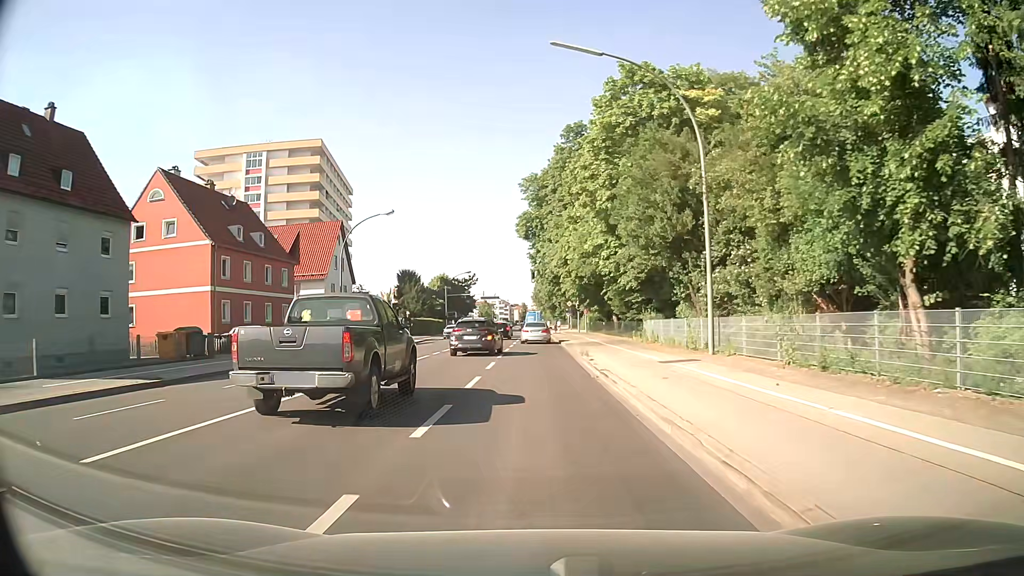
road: secondary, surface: asphalt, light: Day
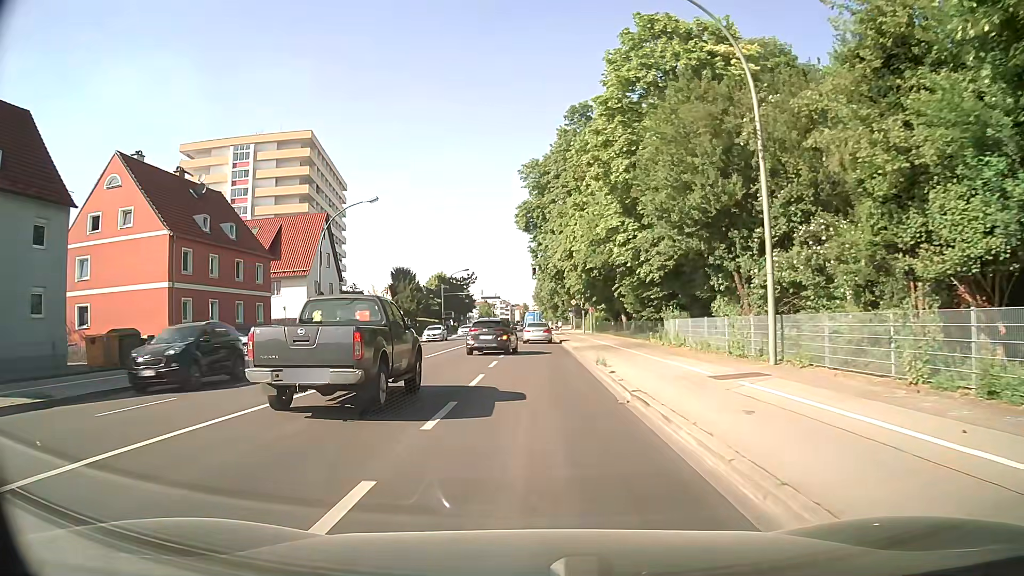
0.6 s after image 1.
(0.0, +5.4) m; +1°
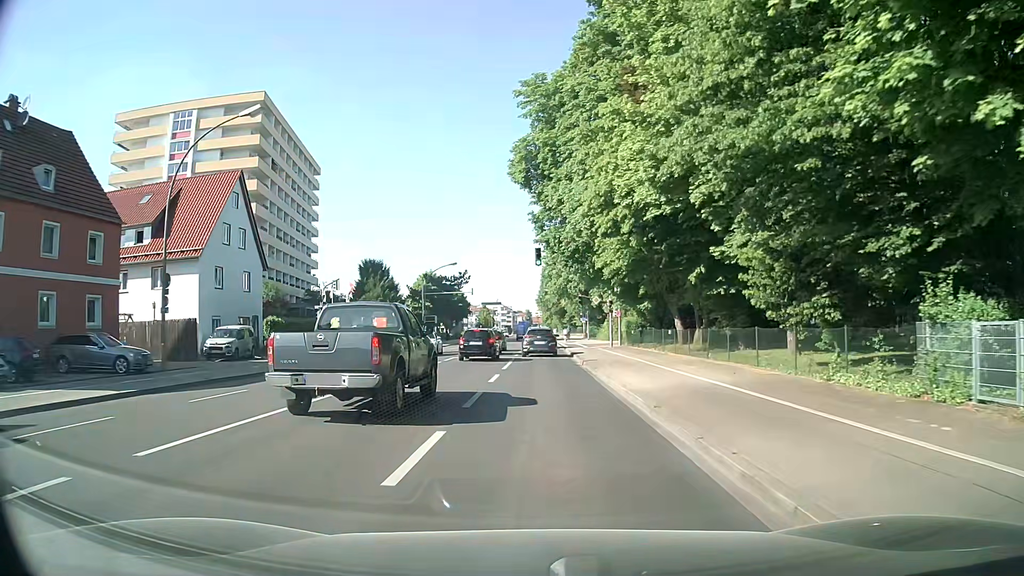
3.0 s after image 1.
(-0.2, +20.7) m; 0°
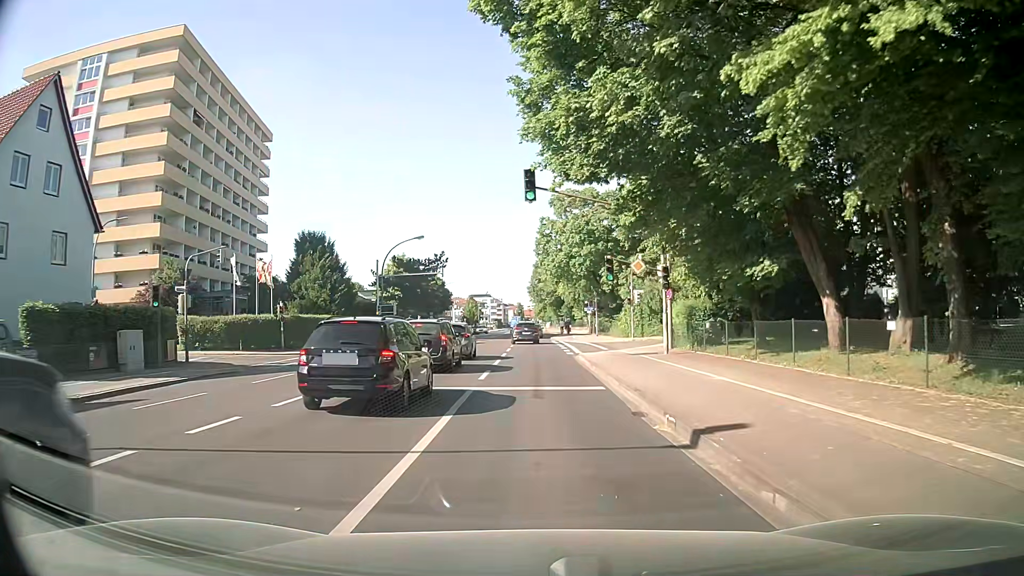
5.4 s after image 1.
(-0.2, +19.9) m; -1°
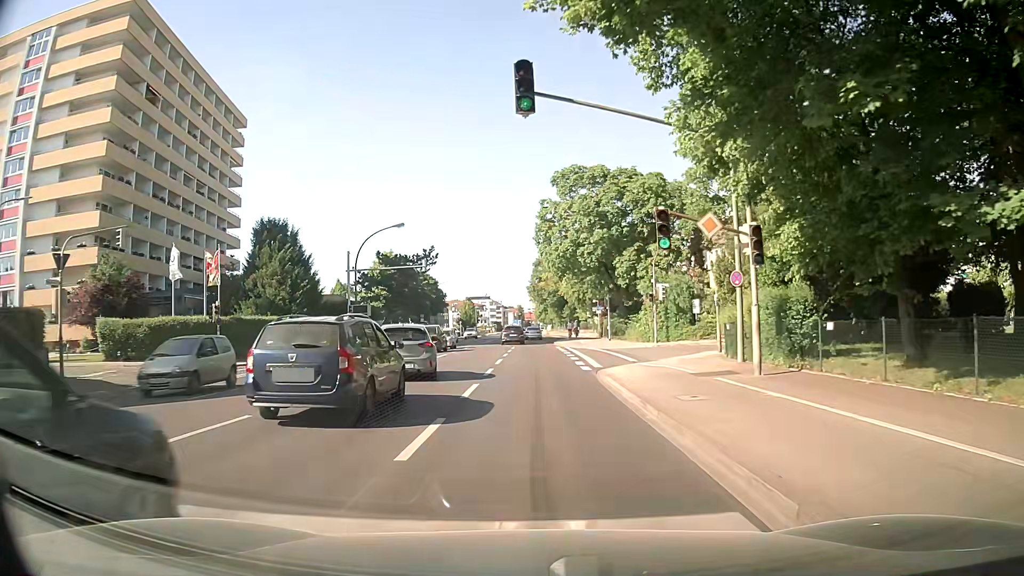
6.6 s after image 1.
(+0.2, +10.0) m; +1°
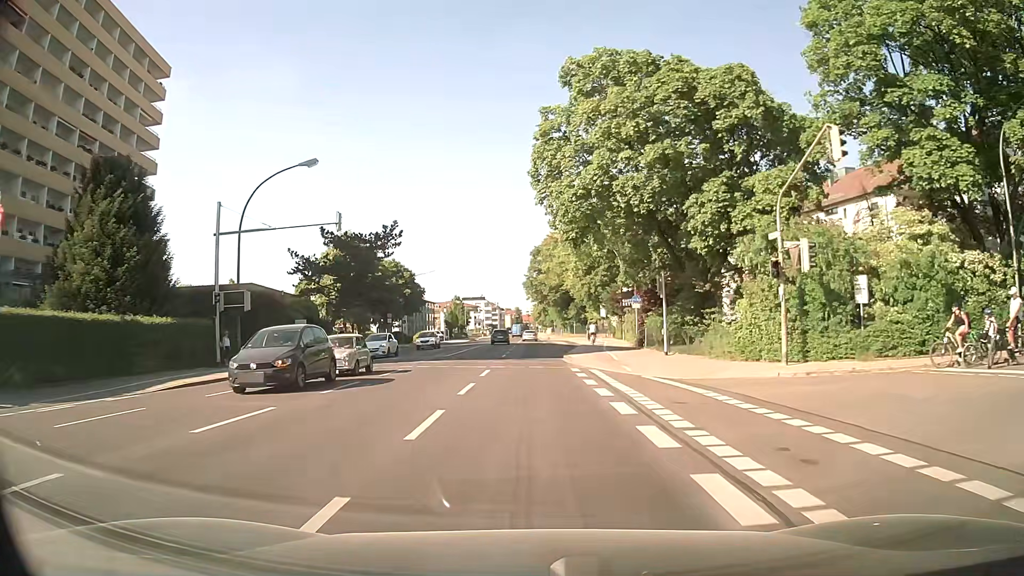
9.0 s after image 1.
(0.0, +22.8) m; 0°
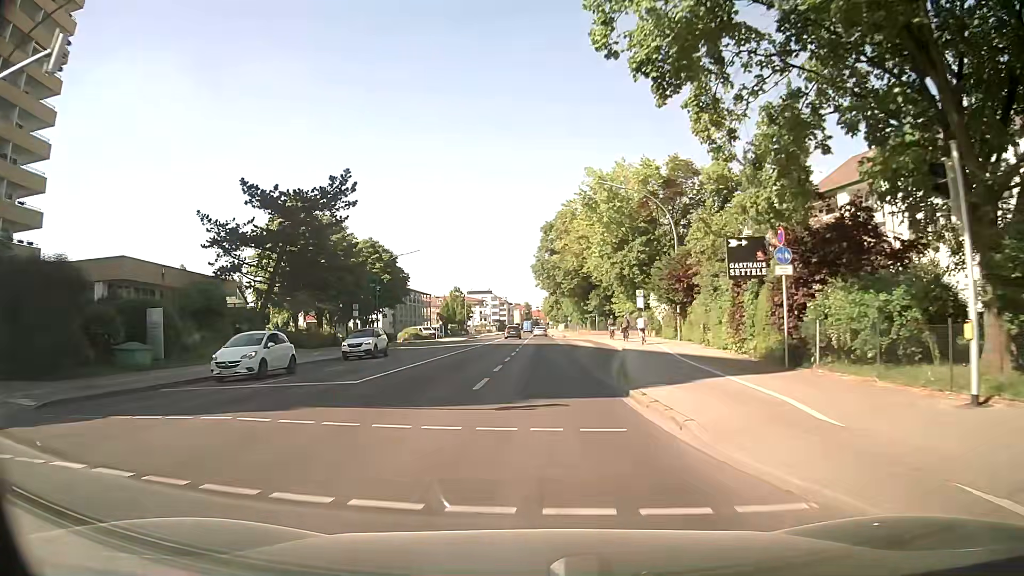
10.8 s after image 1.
(-0.2, +20.4) m; -1°
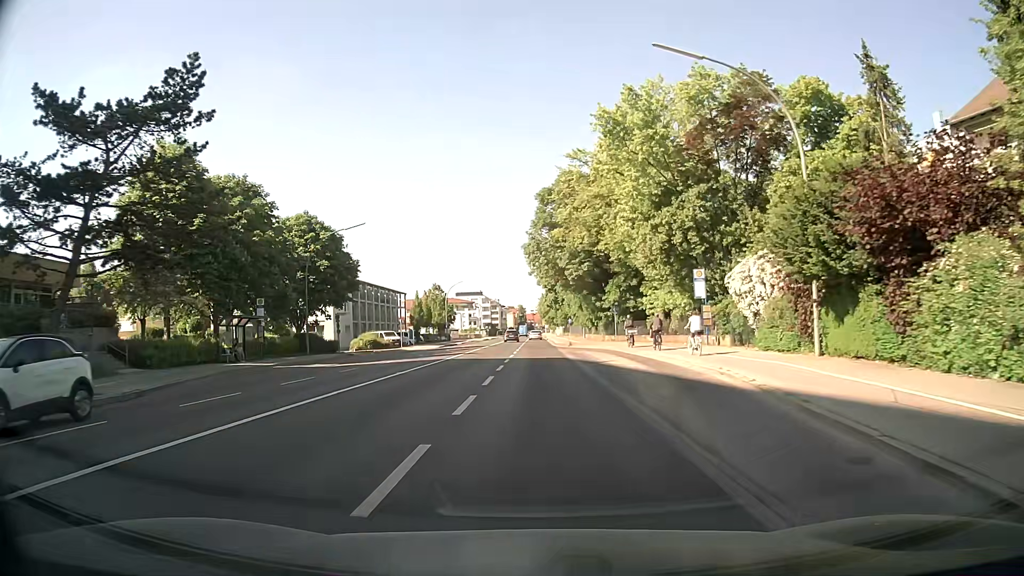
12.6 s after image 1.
(+0.1, +21.8) m; +1°
(0, +10) (0, +20) (0, +30) (0, +40) (0, +50) (0, +60) (0, +70) (0, +80) (0, +90) (0, +100) m
